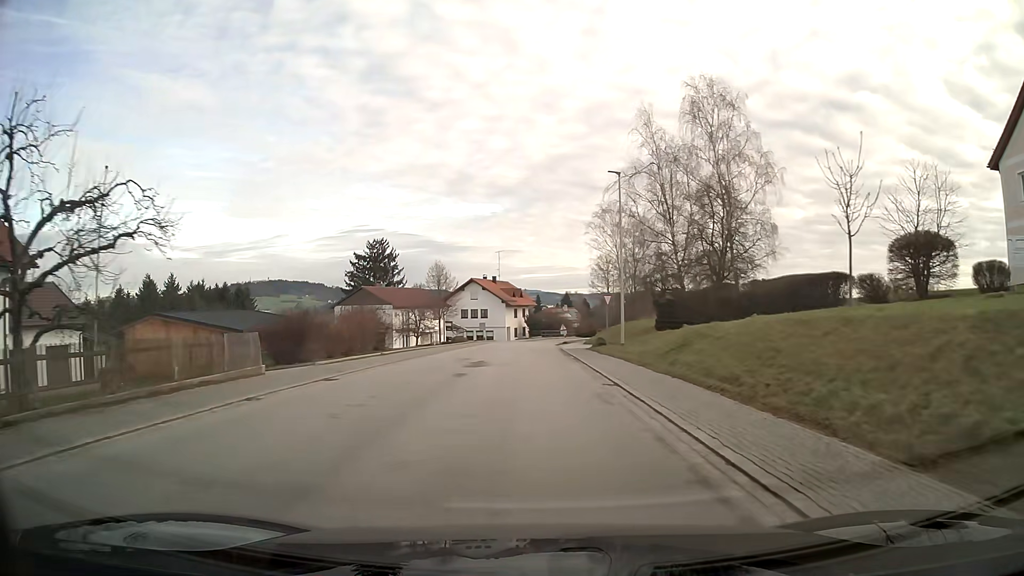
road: secondary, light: Day
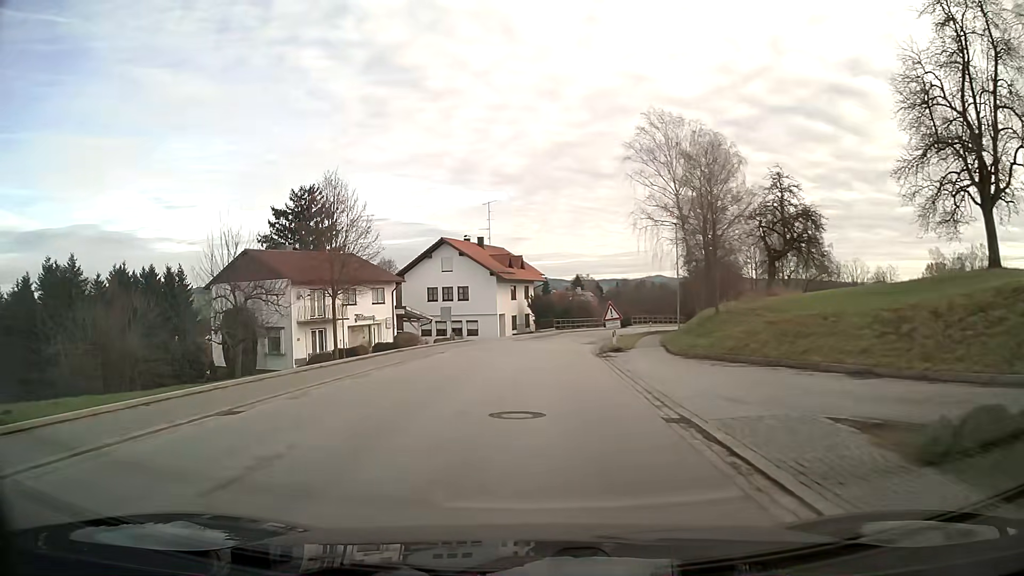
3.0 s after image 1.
(-0.1, +36.2) m; -1°
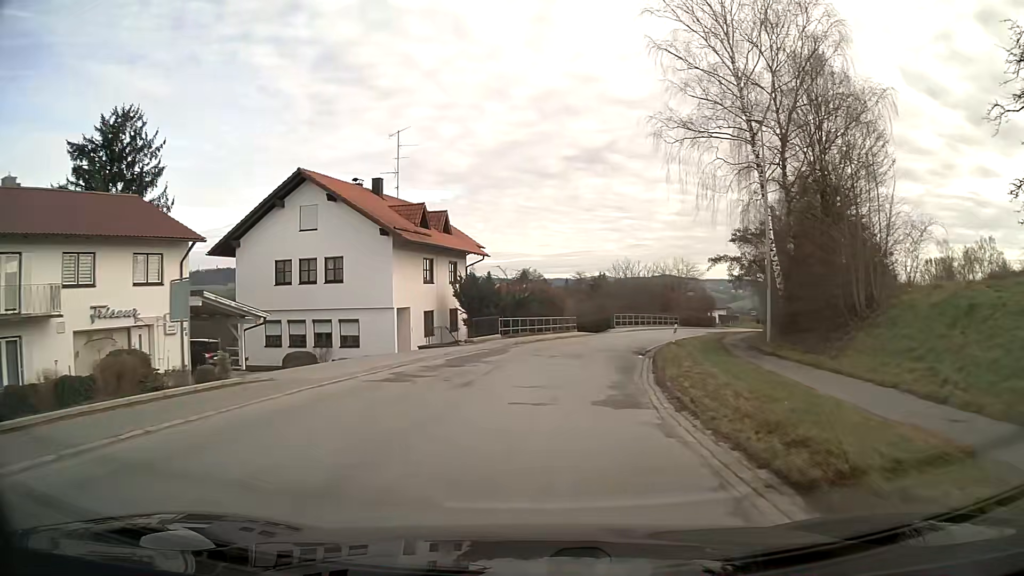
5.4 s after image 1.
(+0.9, +28.1) m; +6°
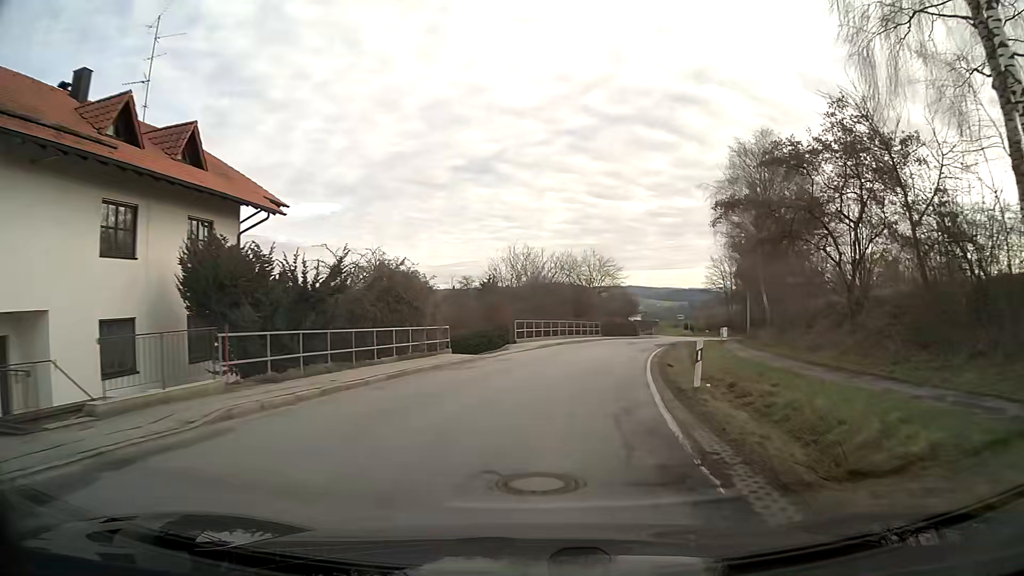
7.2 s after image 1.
(+1.7, +21.6) m; +9°
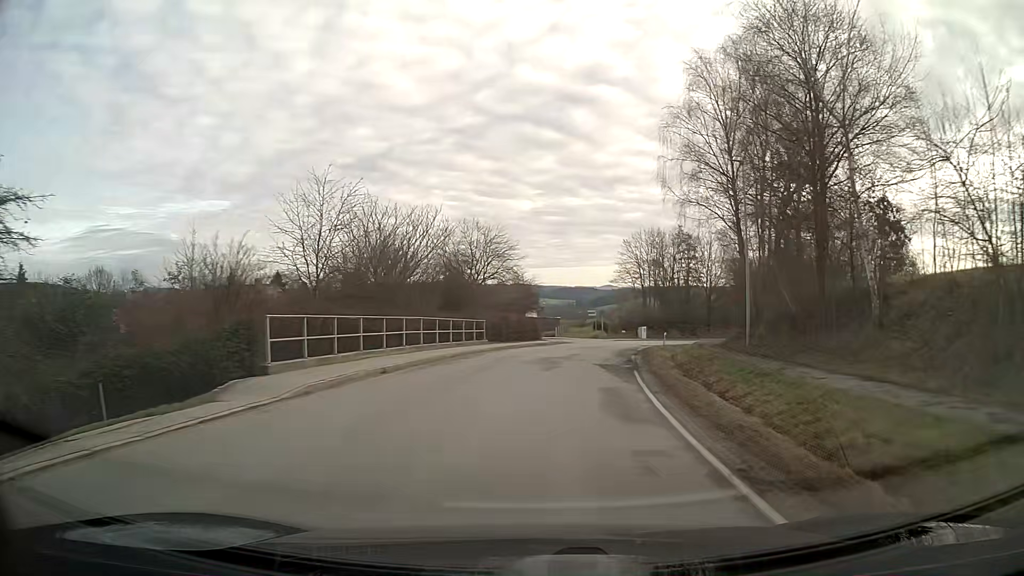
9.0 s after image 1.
(+1.9, +22.4) m; +9°
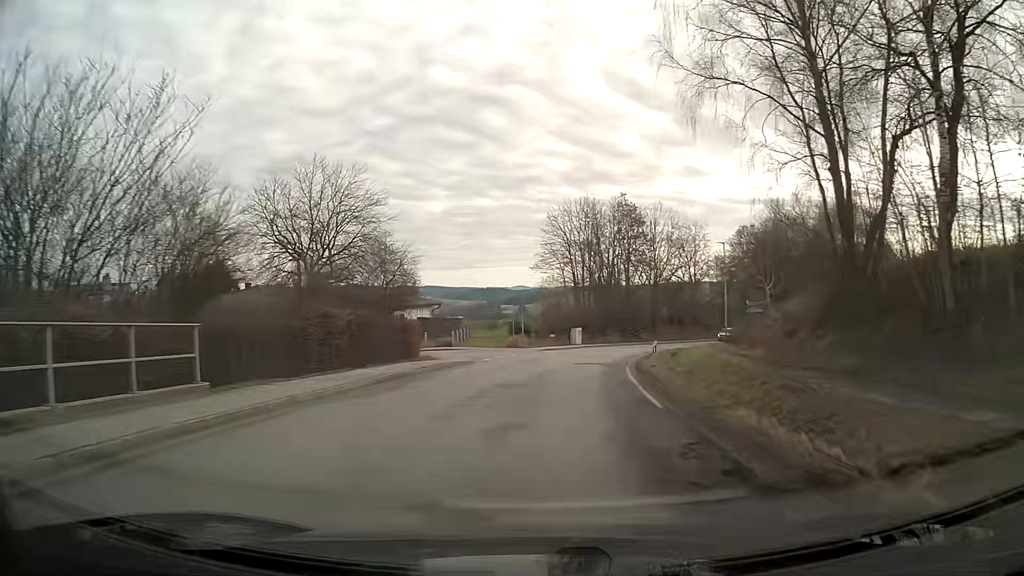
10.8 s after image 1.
(+1.6, +23.8) m; +7°
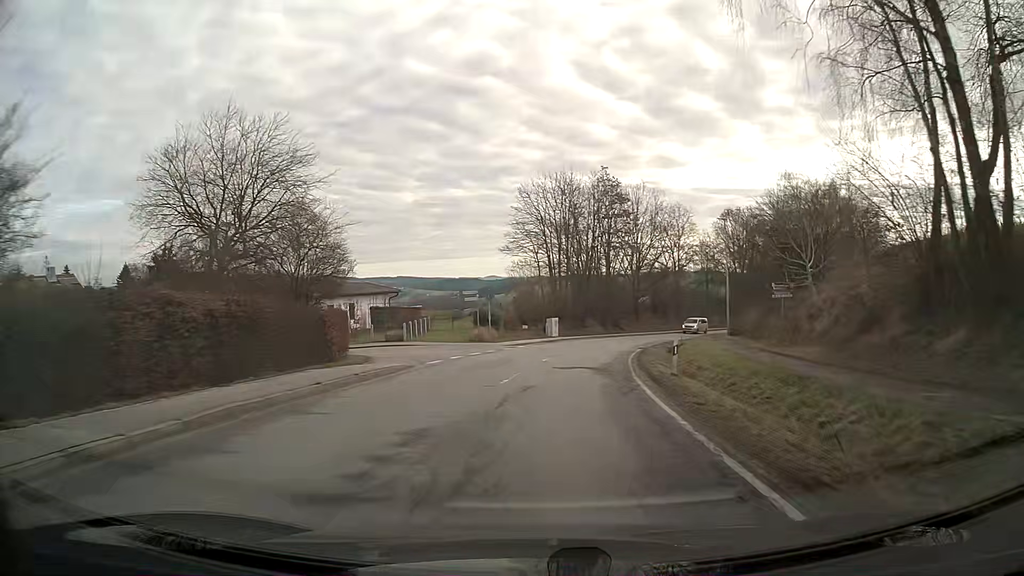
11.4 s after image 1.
(+0.2, +8.0) m; +2°
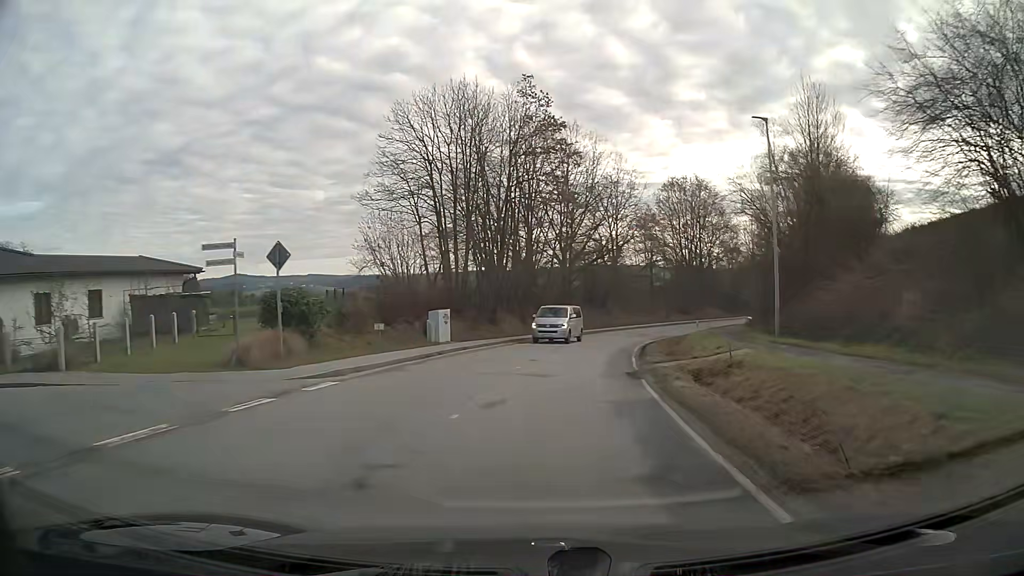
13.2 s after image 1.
(+1.6, +23.6) m; +8°
(0, +10) (+1, +20) (+3, +30) (+5, +40) (+8, +49) (+11, +59) (+16, +67) (+21, +76) (+26, +85) (+31, +93) m
